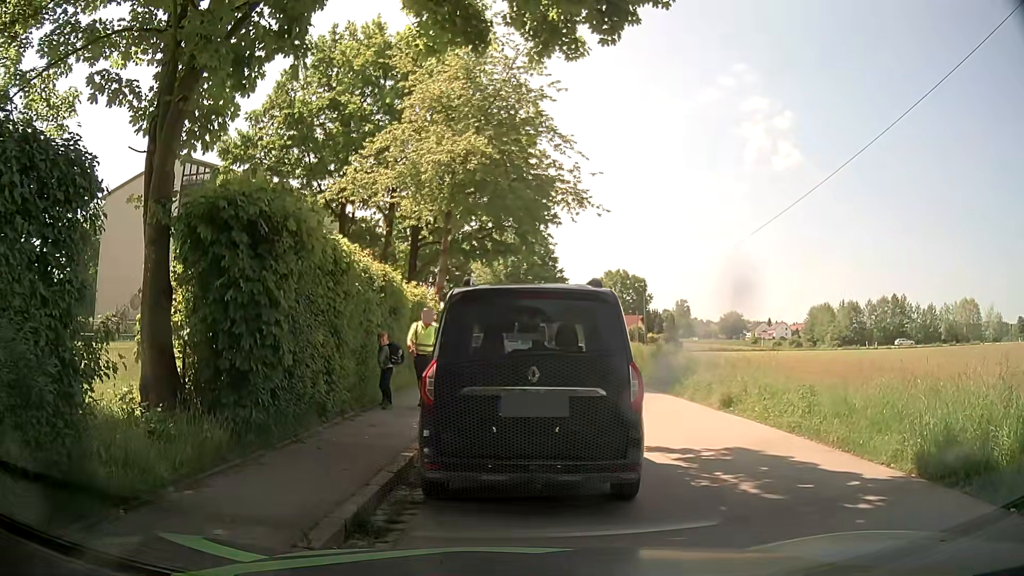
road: residential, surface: asphalt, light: Day
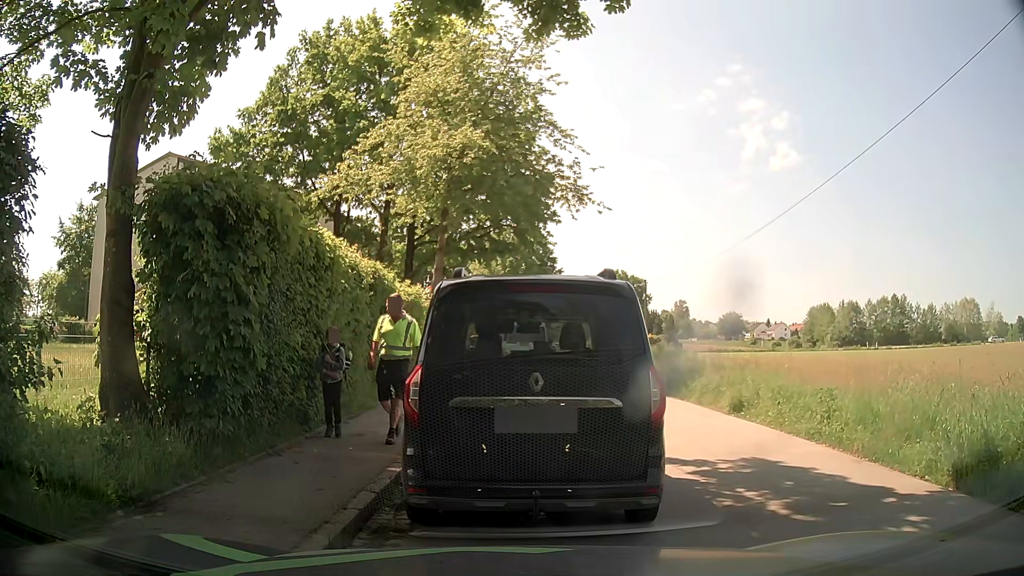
(0.0, +0.8) m; 0°
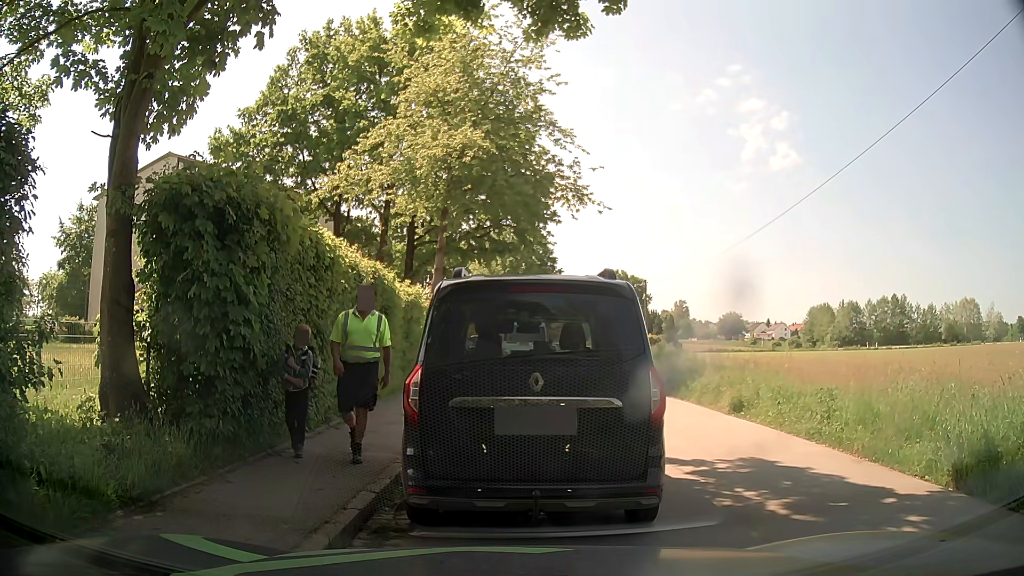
(0.0, 0.0) m; 0°
